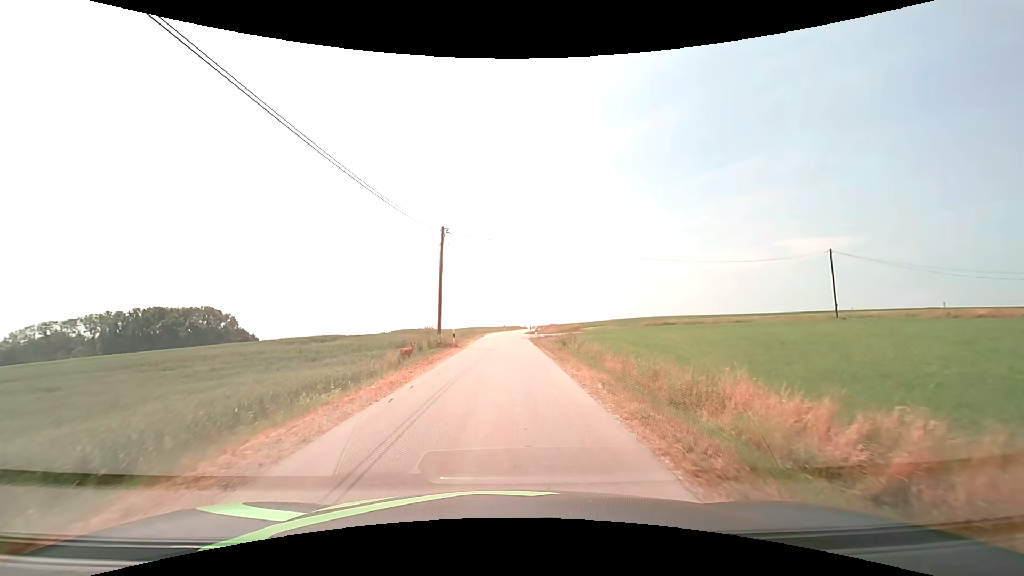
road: unclassified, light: Day
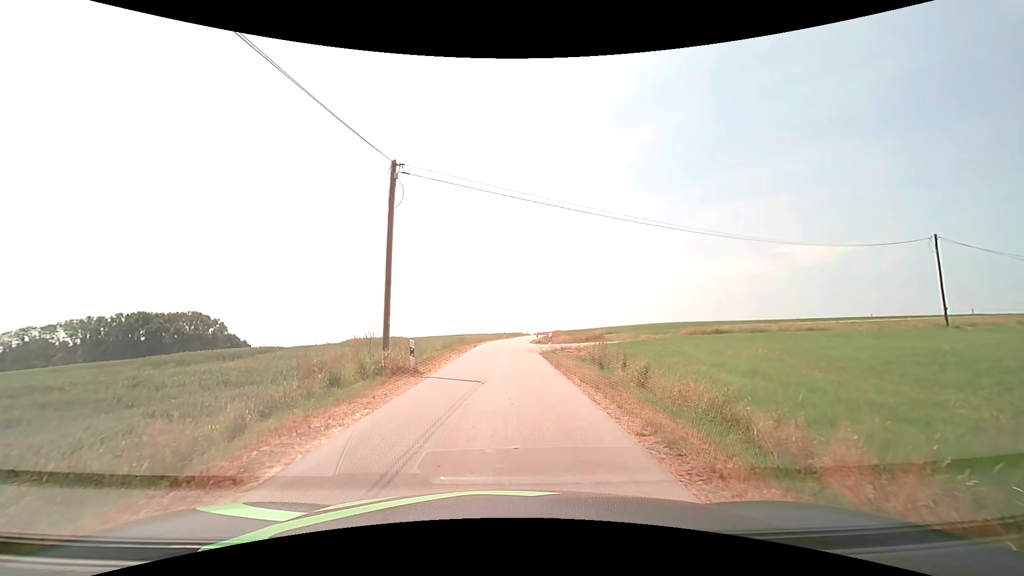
(0.0, +11.1) m; 0°
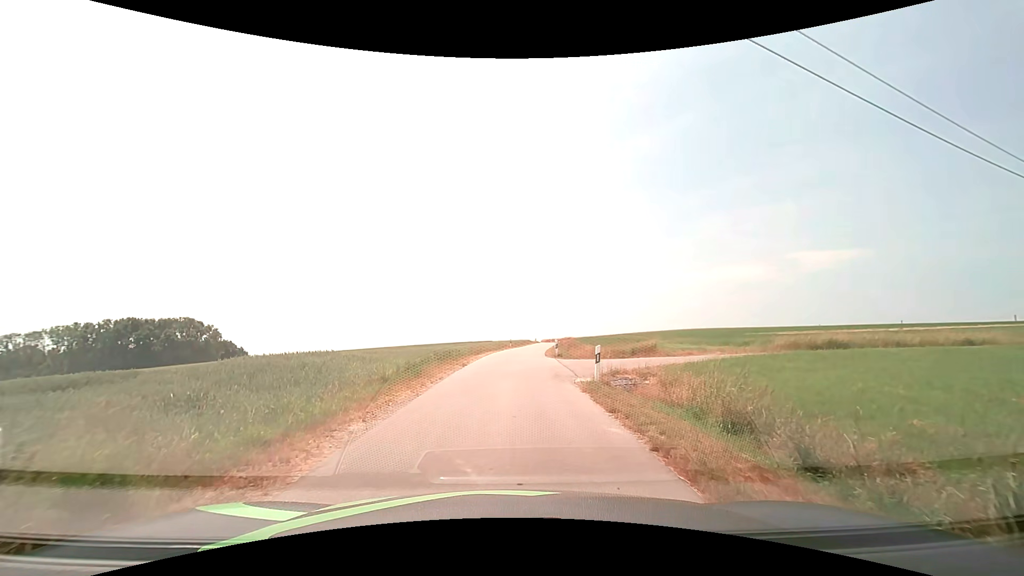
(0.0, +12.1) m; -1°
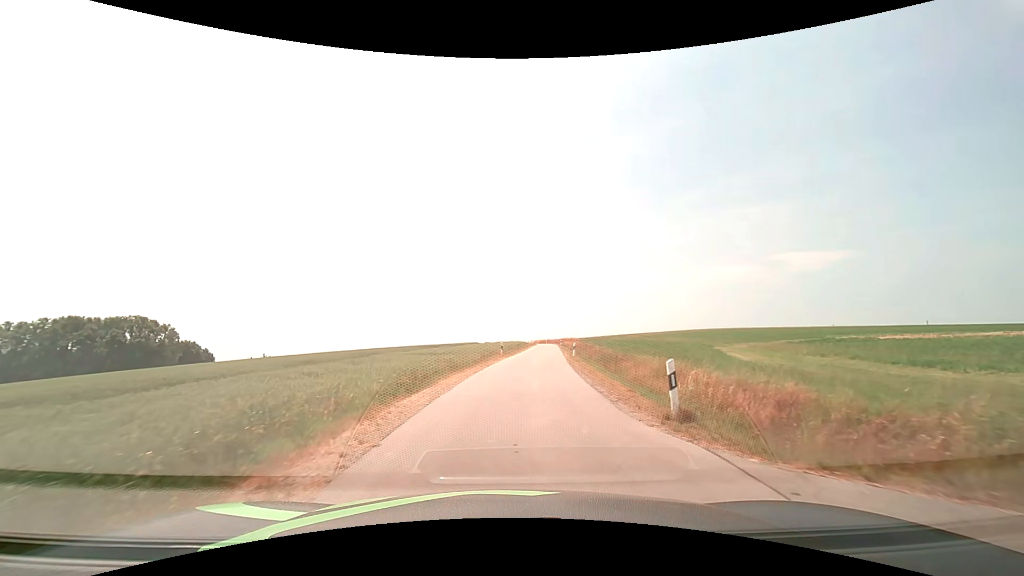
(0.0, +21.9) m; +1°
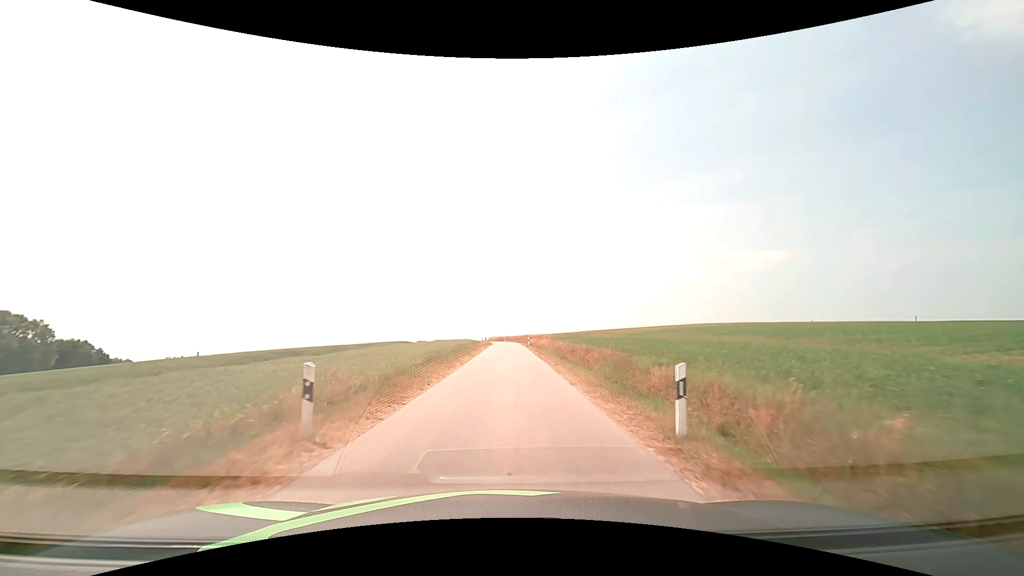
(+1.5, +28.2) m; +5°
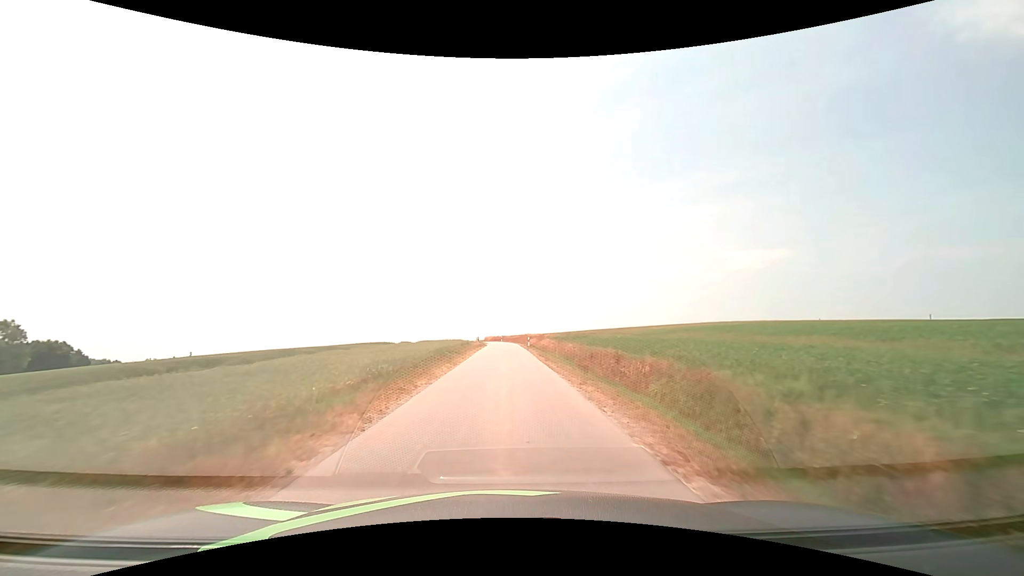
(0.0, +8.6) m; 0°
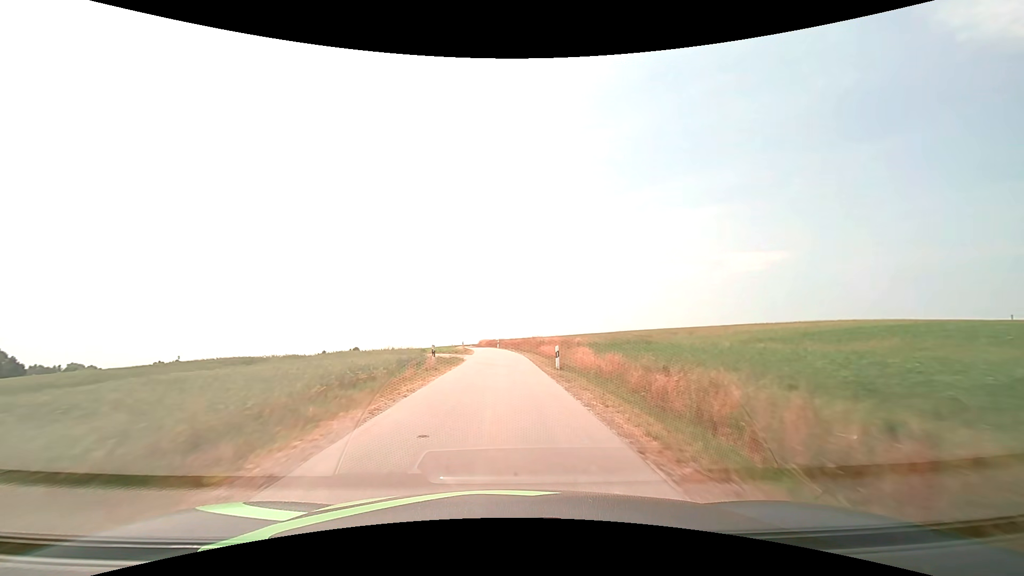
(0.0, +29.0) m; 0°
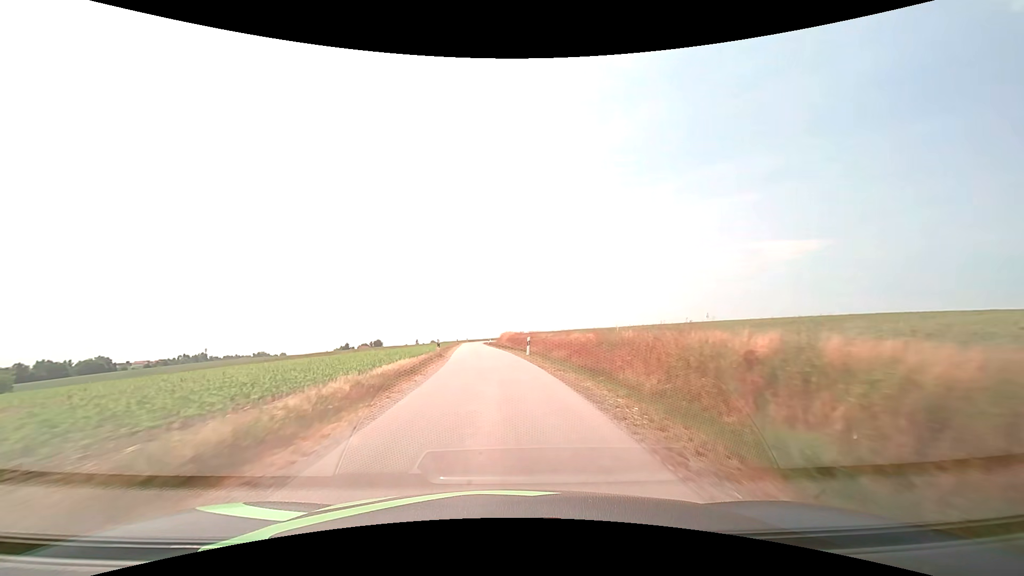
(-0.7, +42.6) m; -3°
(0, +10) (-1, +20) (-1, +30) (-2, +40) (-3, +50) (-4, +60) (-5, +70) (-6, +80) (-6, +90) (-7, +100) m
